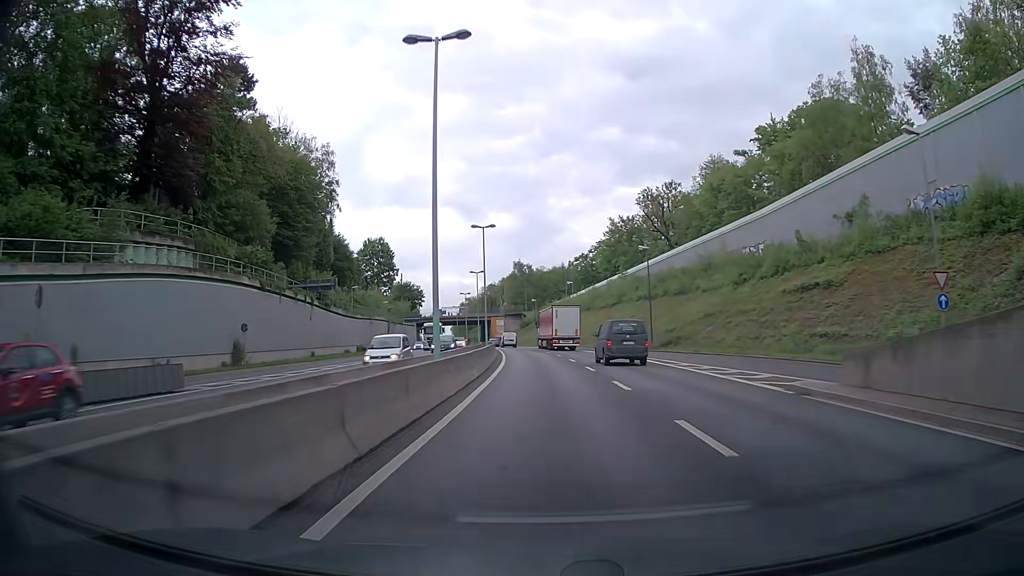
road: trunk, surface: asphalt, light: Day
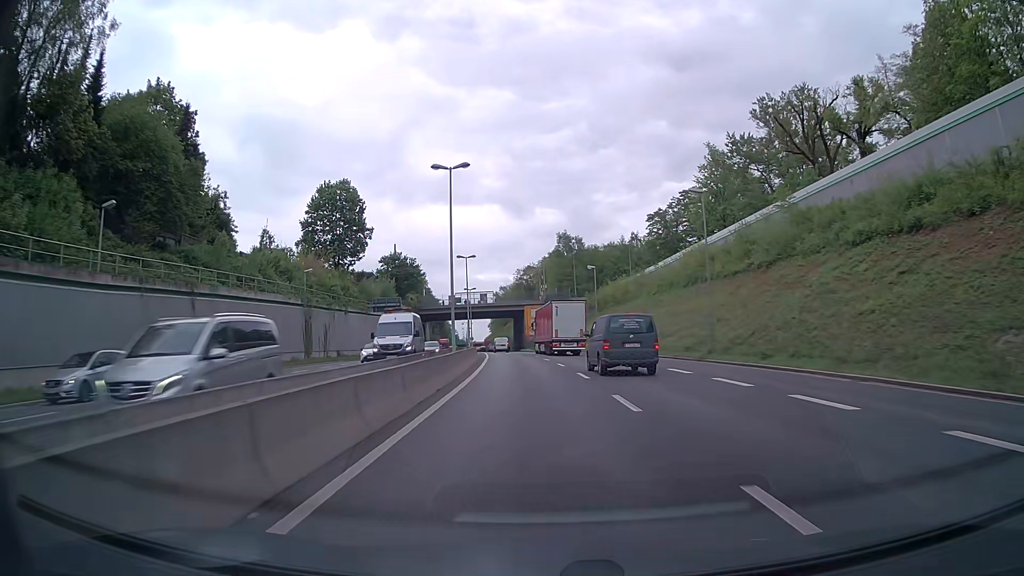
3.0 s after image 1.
(-2.1, +58.2) m; -4°
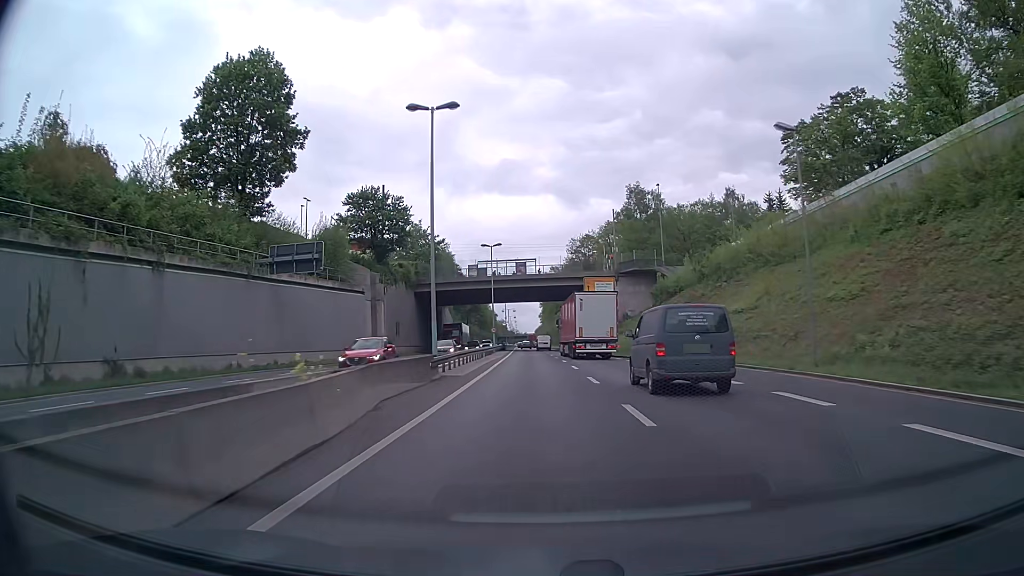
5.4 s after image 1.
(-1.8, +46.6) m; -5°
(0, +10) (0, +20) (0, +30) (-1, +40) (-1, +50) (-1, +60) (-2, +70) (-2, +80) (-2, +90) (-2, +100) m
